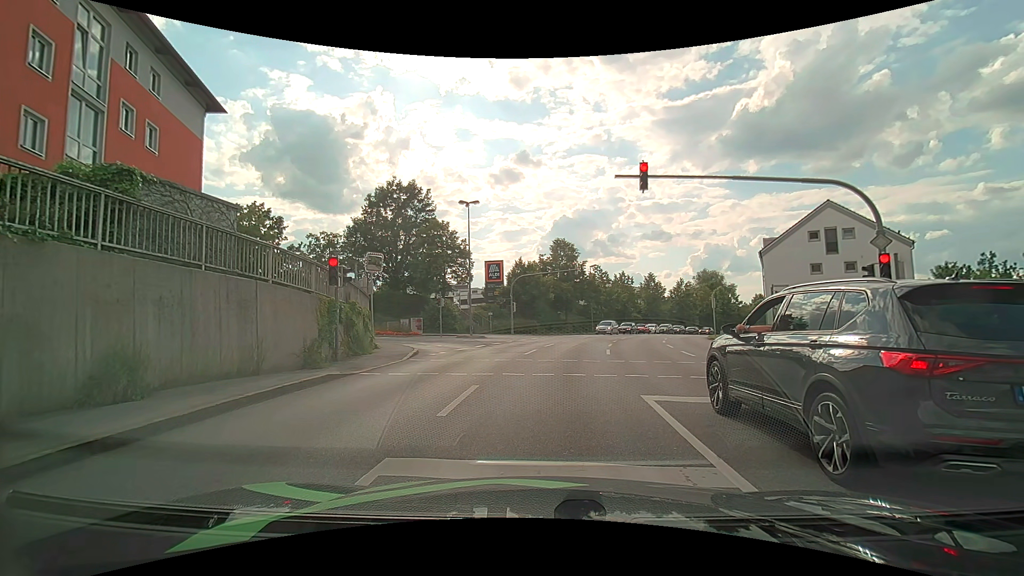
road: tertiary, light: Day
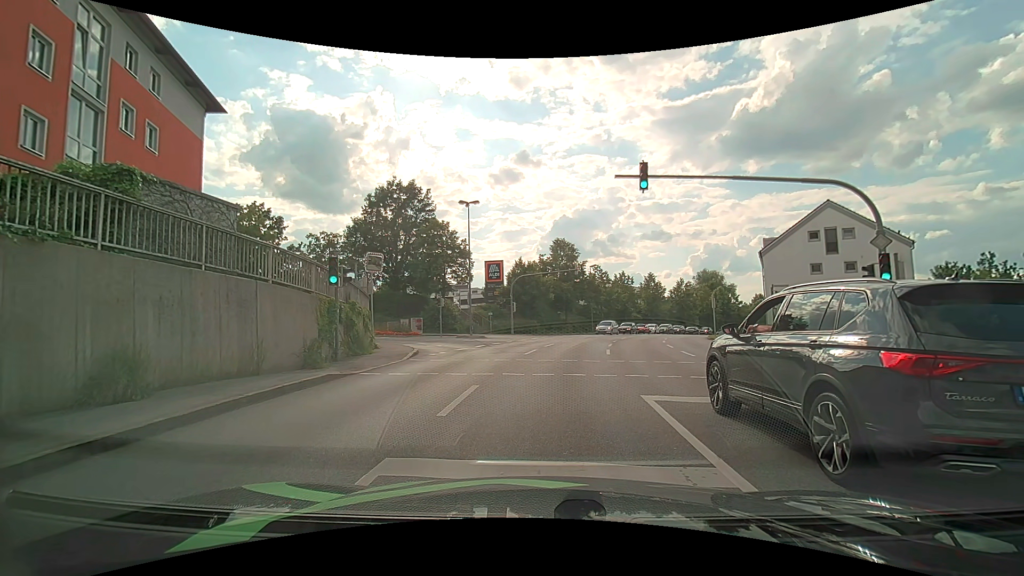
(0.0, 0.0) m; 0°
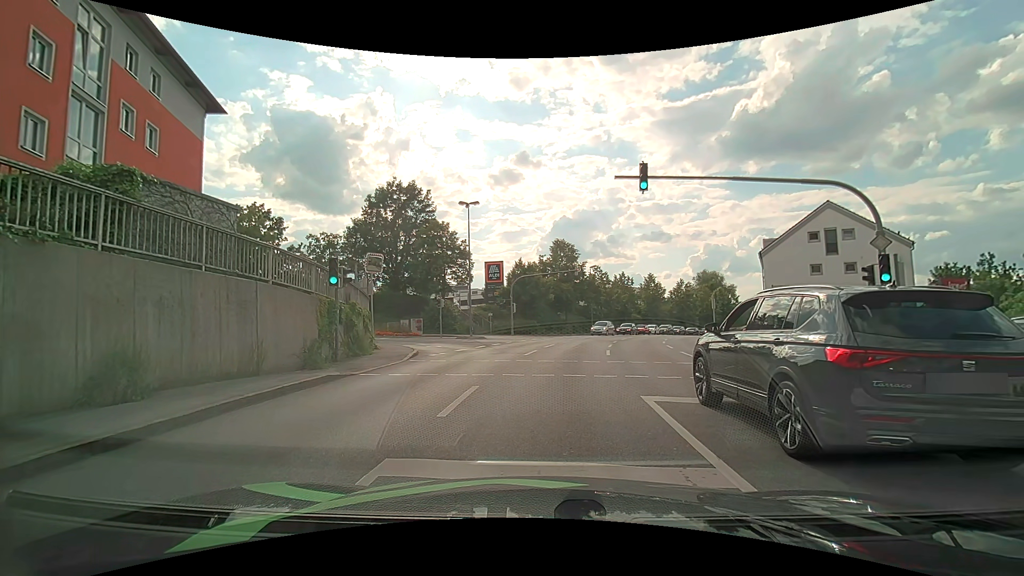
(0.0, 0.0) m; 0°
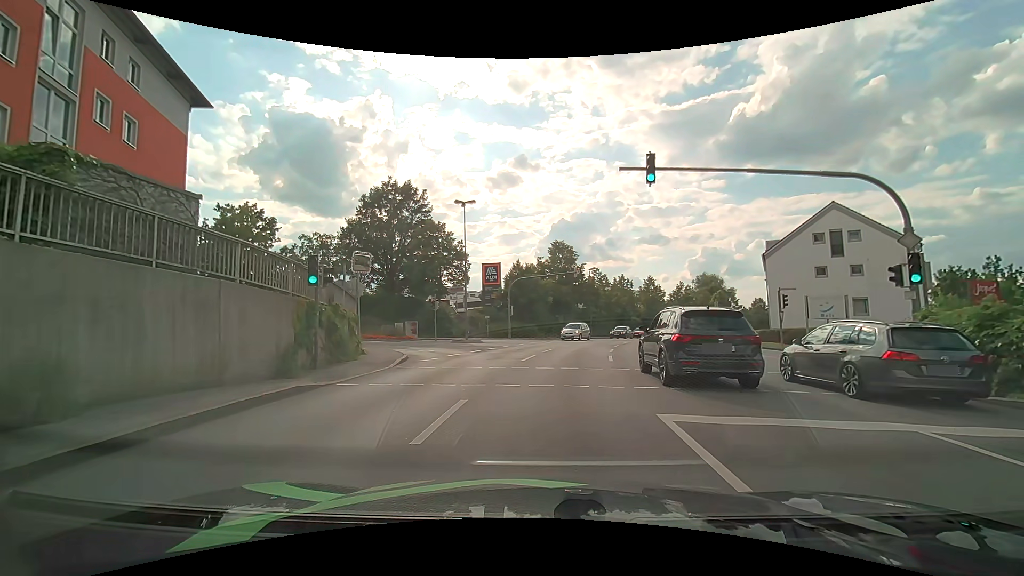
(0.0, +1.3) m; -1°
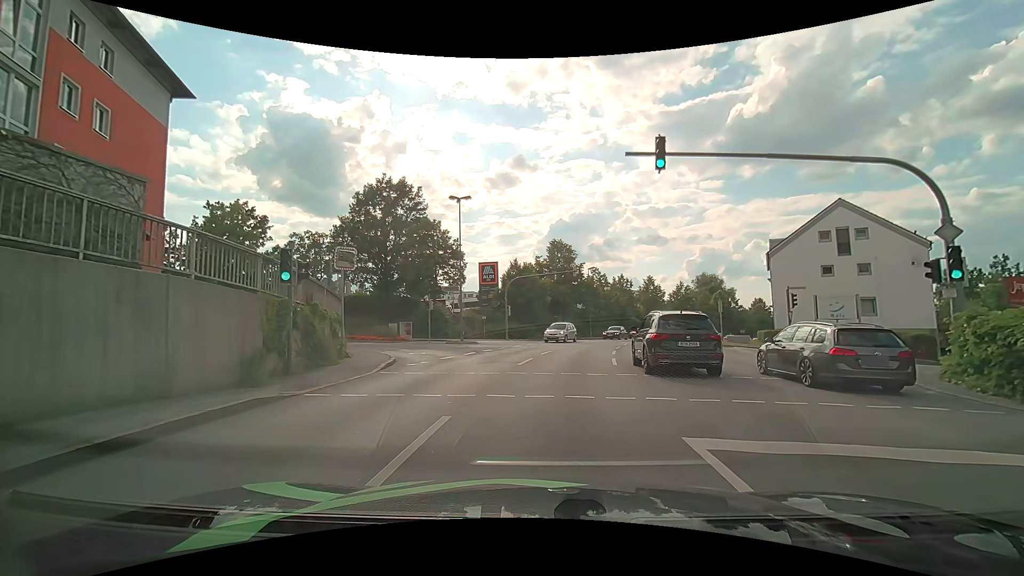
(0.0, +1.5) m; 0°
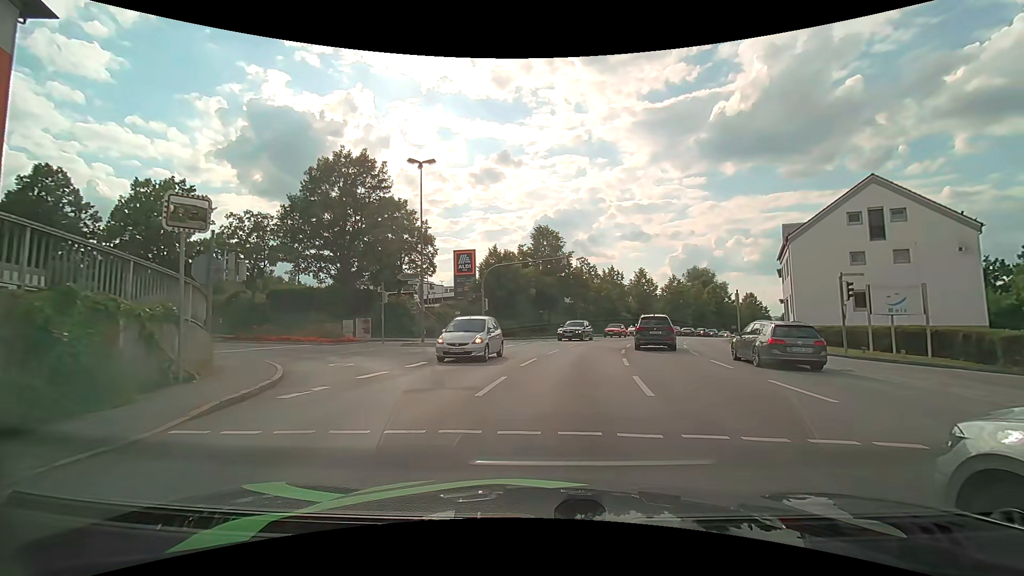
(+0.1, +7.4) m; +1°
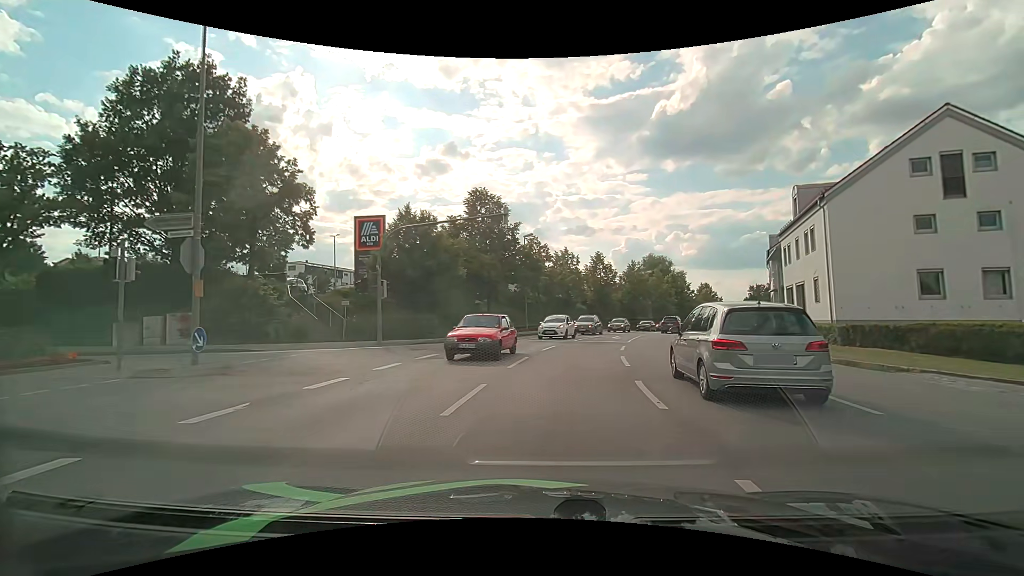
(+0.9, +13.9) m; +6°
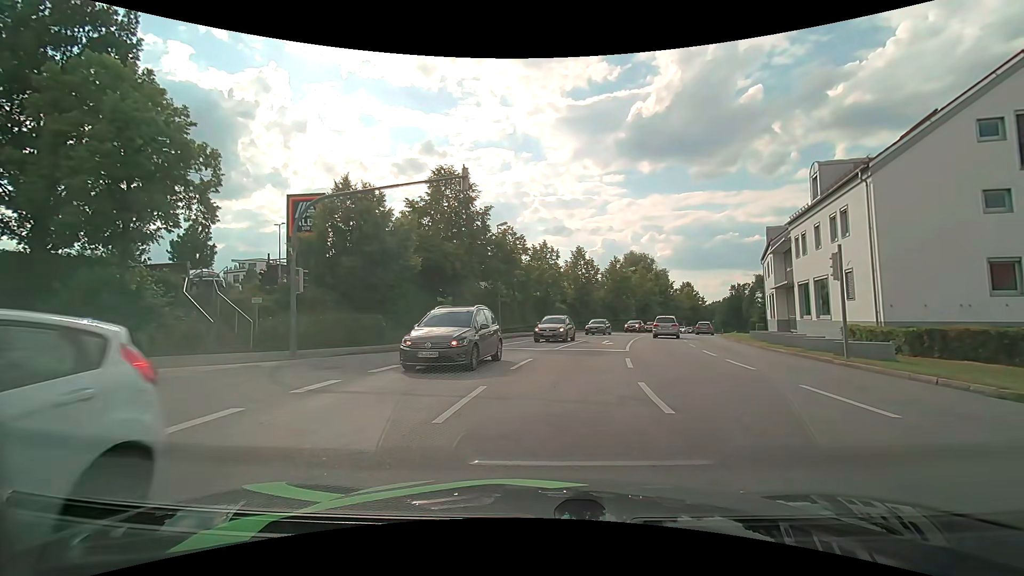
(+0.2, +6.1) m; +4°
(-1, +10) (-10, +13) (-20, +12) (-30, +11) (-40, +10) (-50, +8) (-60, +7) (-70, +7) (-80, +8) (-87, +14) m
